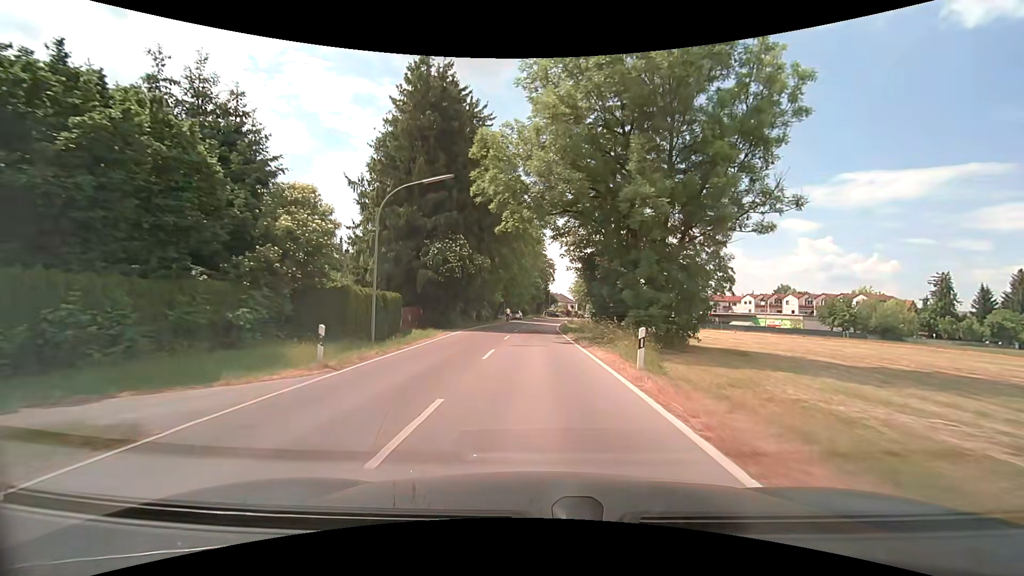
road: tertiary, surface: asphalt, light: Day
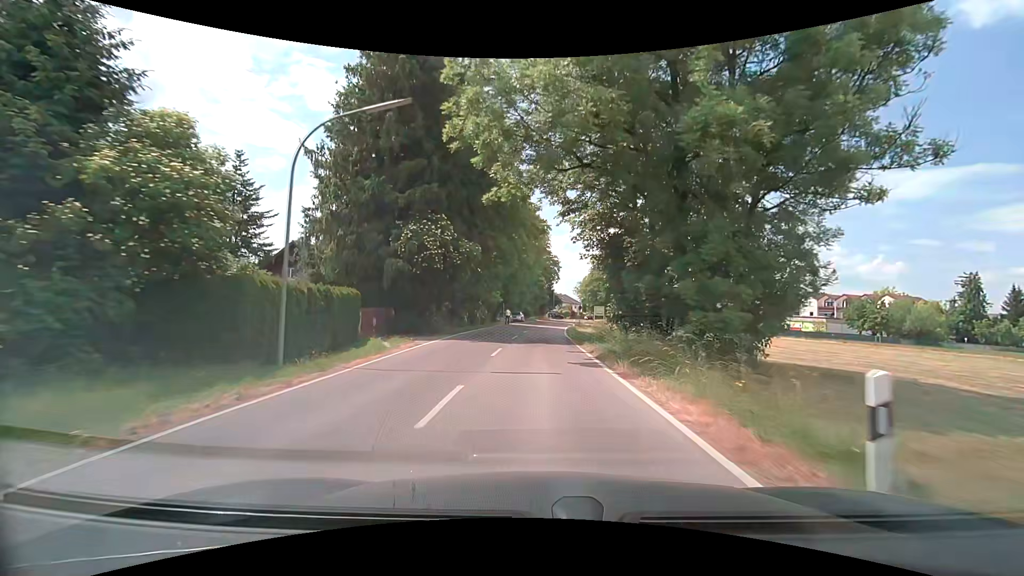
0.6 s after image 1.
(0.0, +7.7) m; 0°
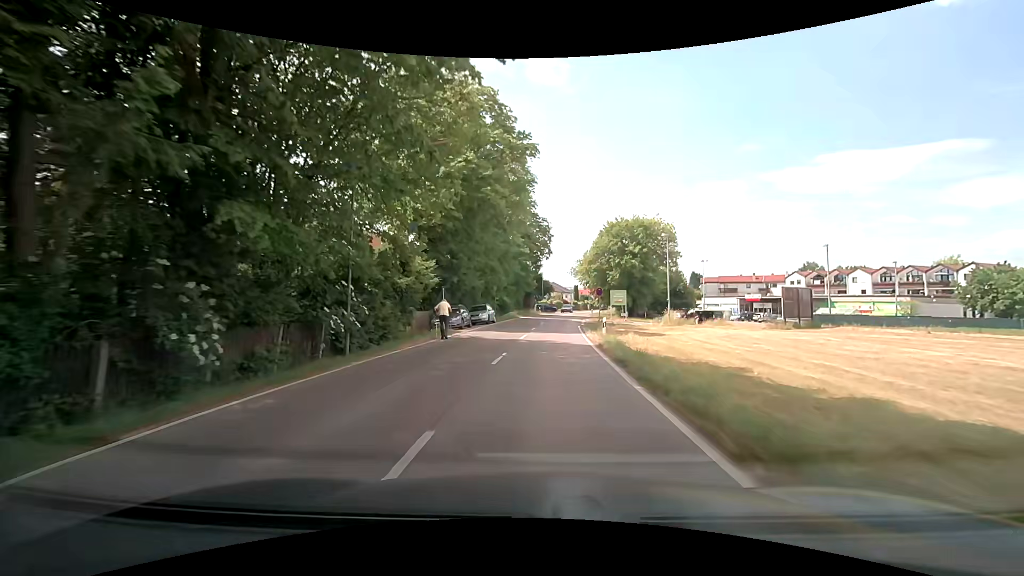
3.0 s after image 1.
(+0.2, +30.8) m; +2°
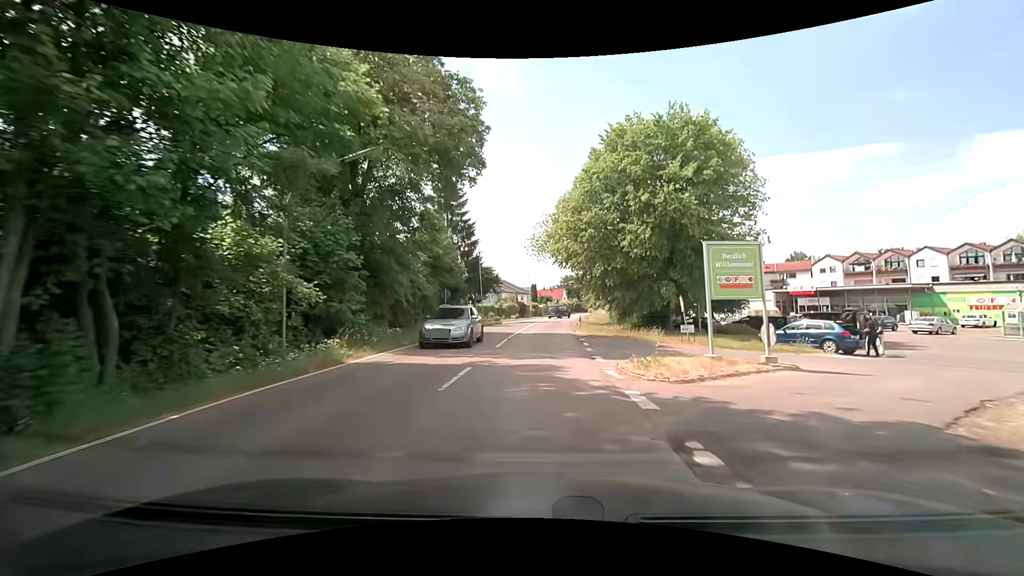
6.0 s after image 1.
(+1.4, +38.7) m; +5°
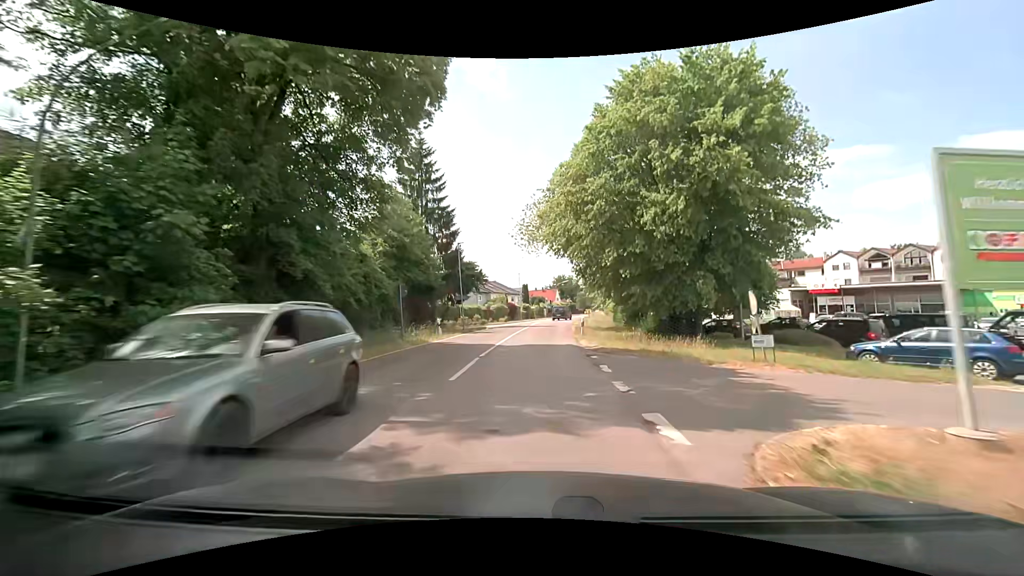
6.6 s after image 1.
(+0.1, +7.8) m; +1°
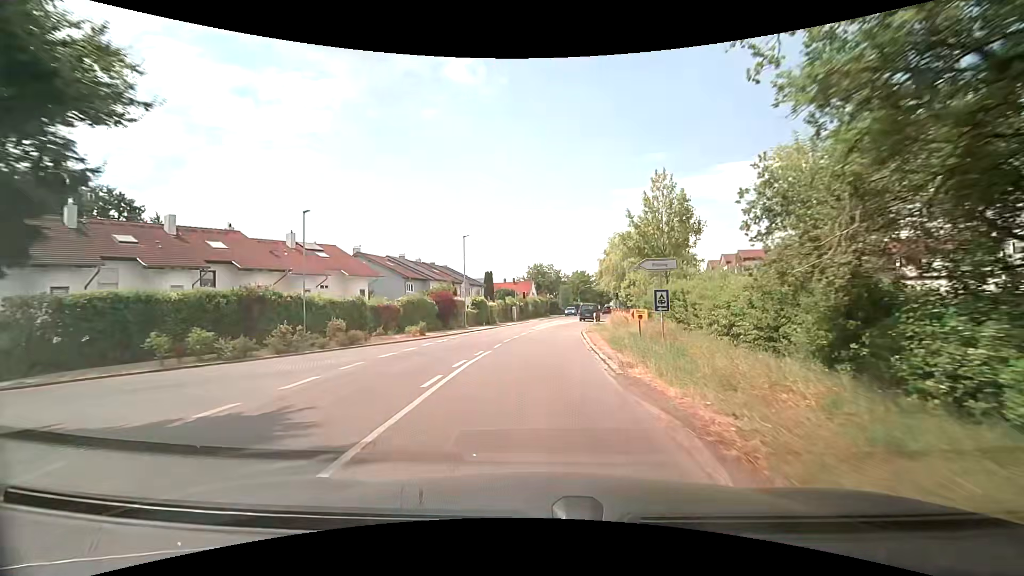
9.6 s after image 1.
(+0.4, +37.7) m; +3°
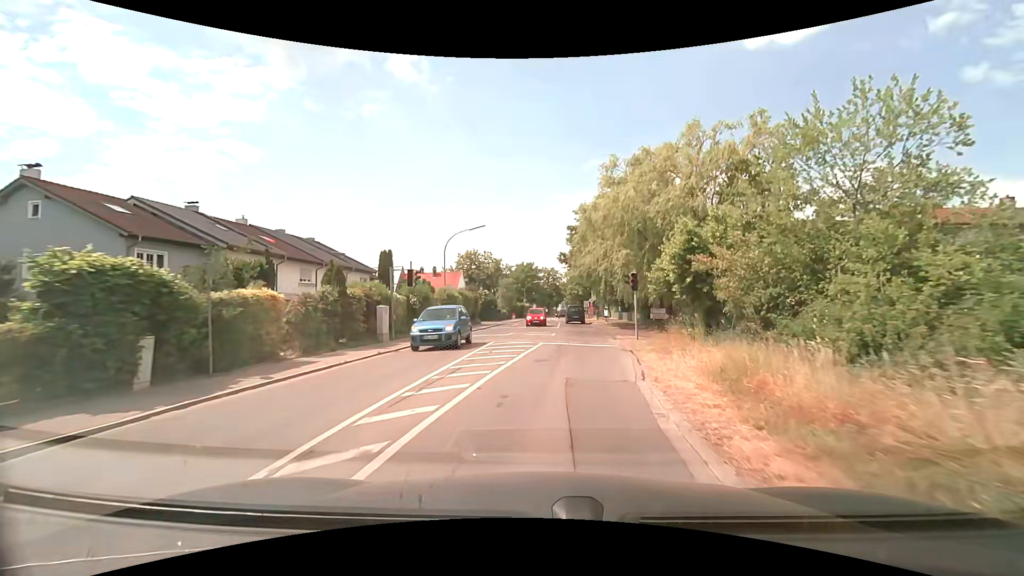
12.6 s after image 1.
(+1.3, +33.7) m; +6°
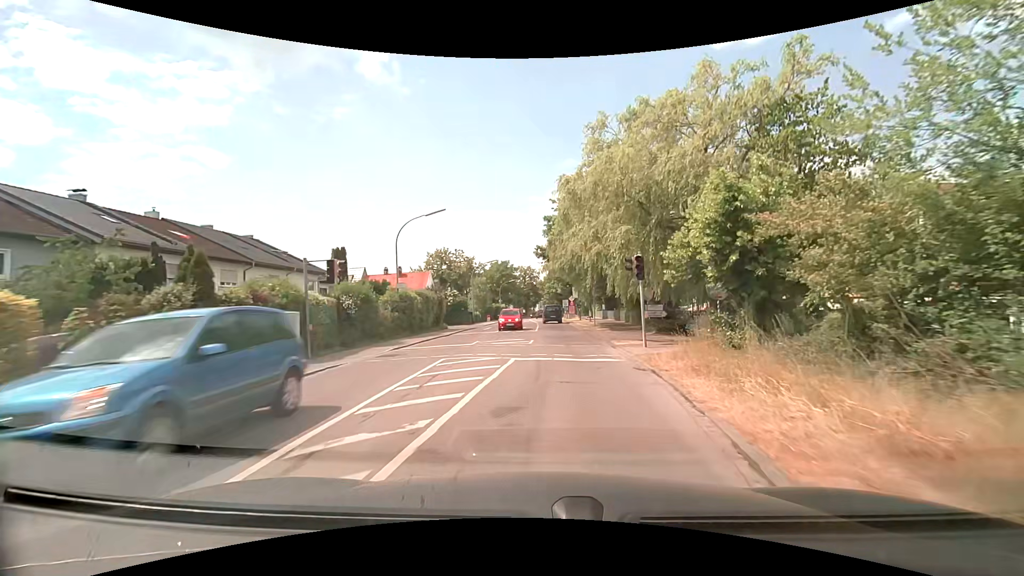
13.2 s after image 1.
(+0.2, +6.5) m; +3°
(0, +10) (+1, +20) (+1, +30) (+1, +40) (+1, +50) (0, +60) (0, +70) (-1, +80) (-1, +90) (-1, +100) m
